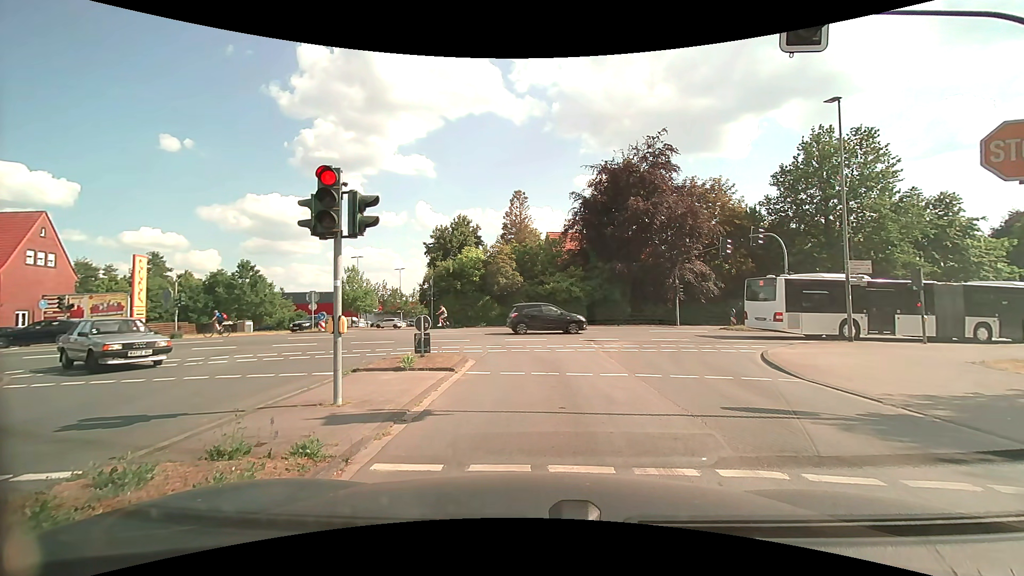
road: tertiary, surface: asphalt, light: Day
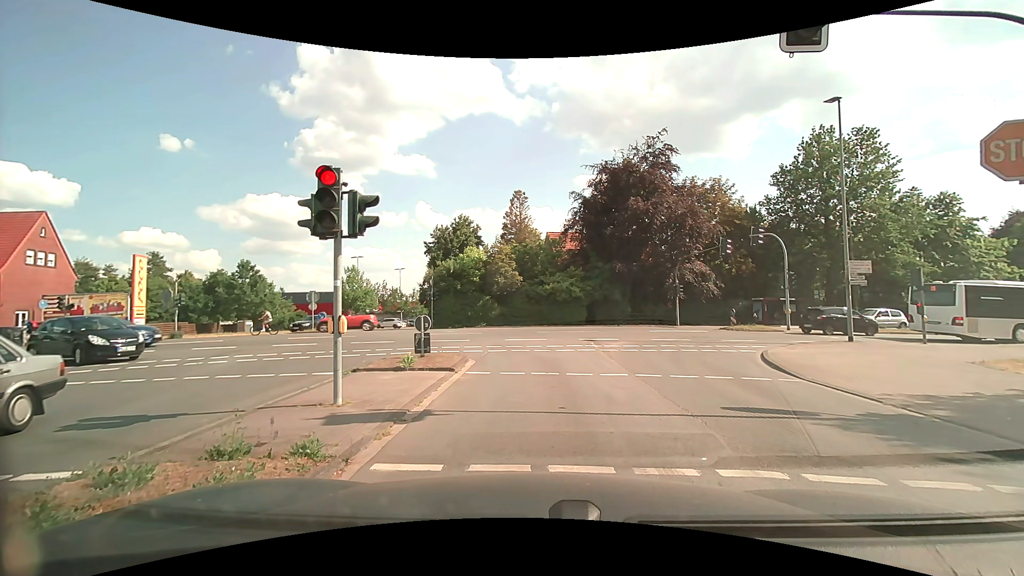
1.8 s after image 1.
(0.0, 0.0) m; 0°
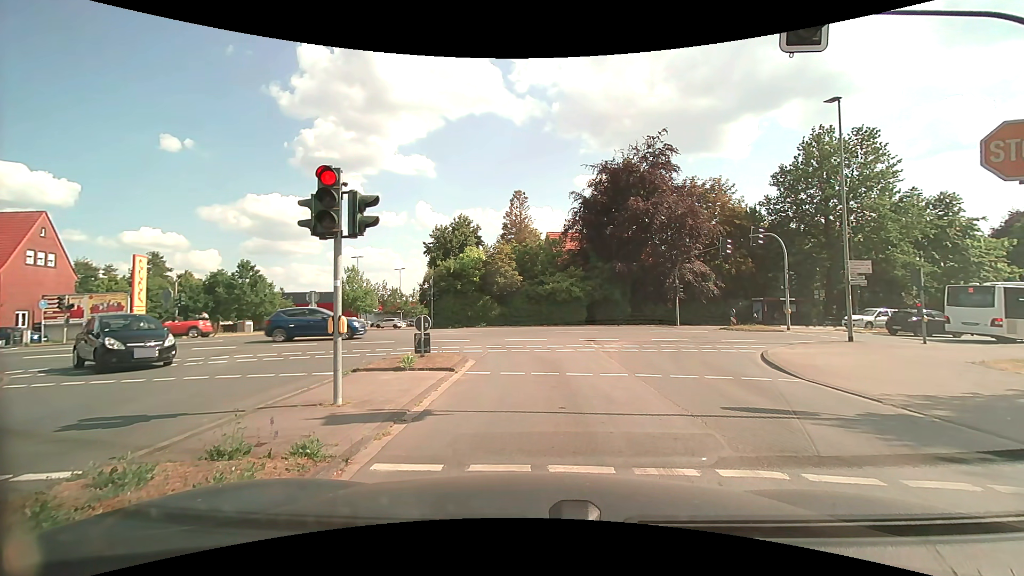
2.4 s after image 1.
(0.0, 0.0) m; 0°
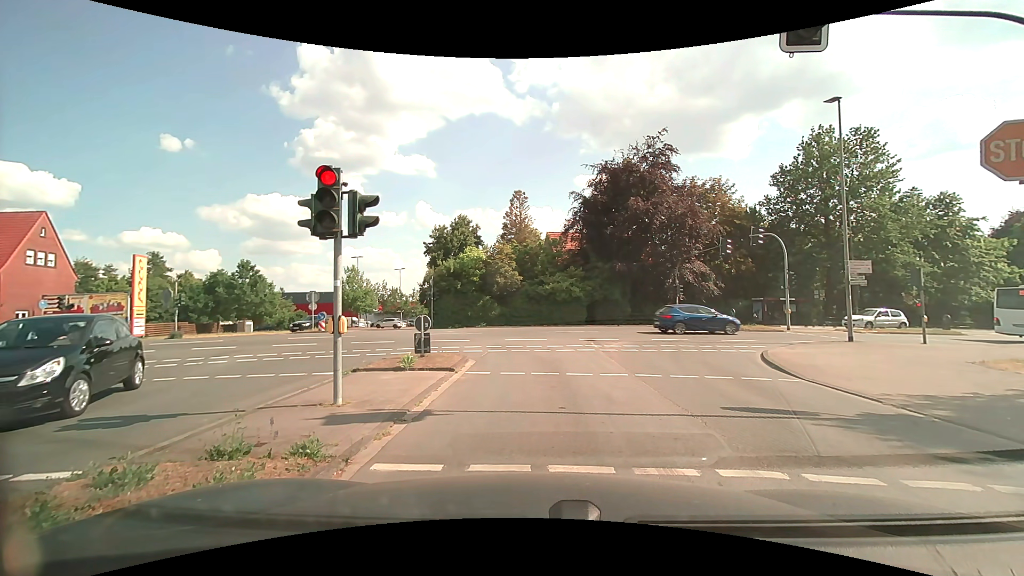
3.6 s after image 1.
(0.0, 0.0) m; 0°
(0, +10) (-2, +20) (-8, +27) (-18, +30) (-28, +29) (-37, +26) (-47, +23) (-56, +19) (-66, +16) (-75, +13) m
